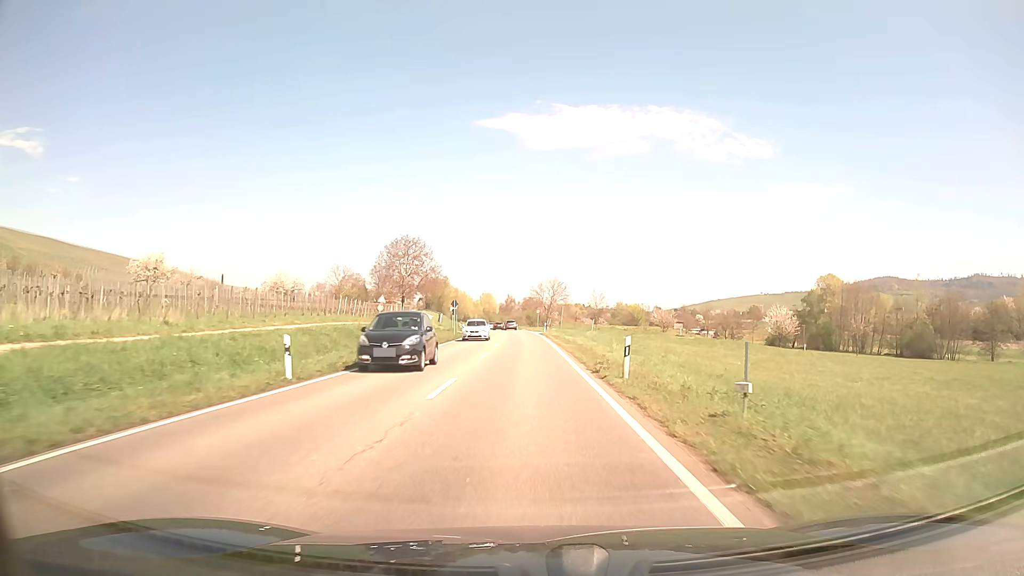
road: primary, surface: asphalt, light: Day
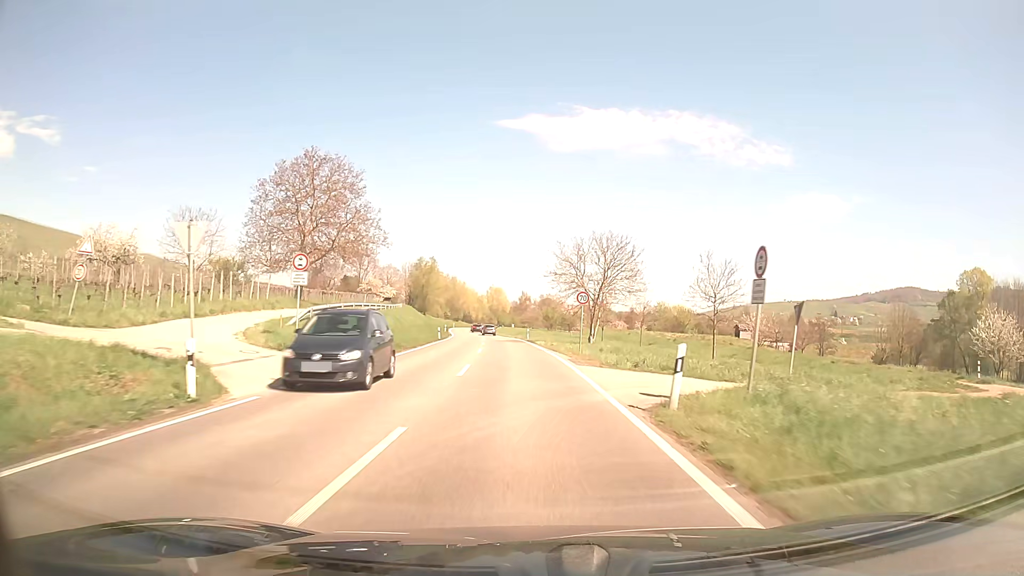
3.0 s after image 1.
(-0.5, +55.5) m; -1°
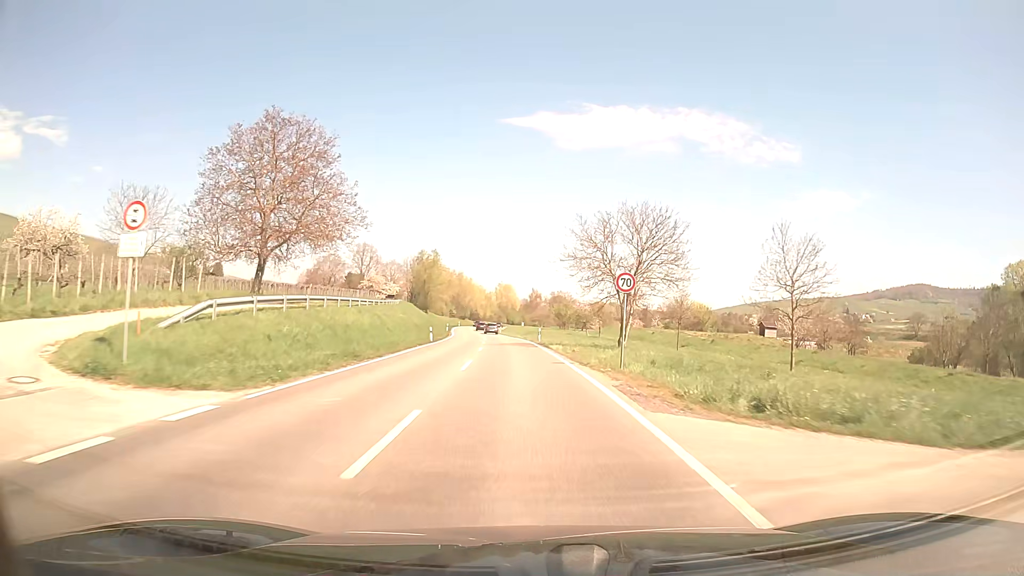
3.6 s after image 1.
(-0.1, +10.9) m; -1°
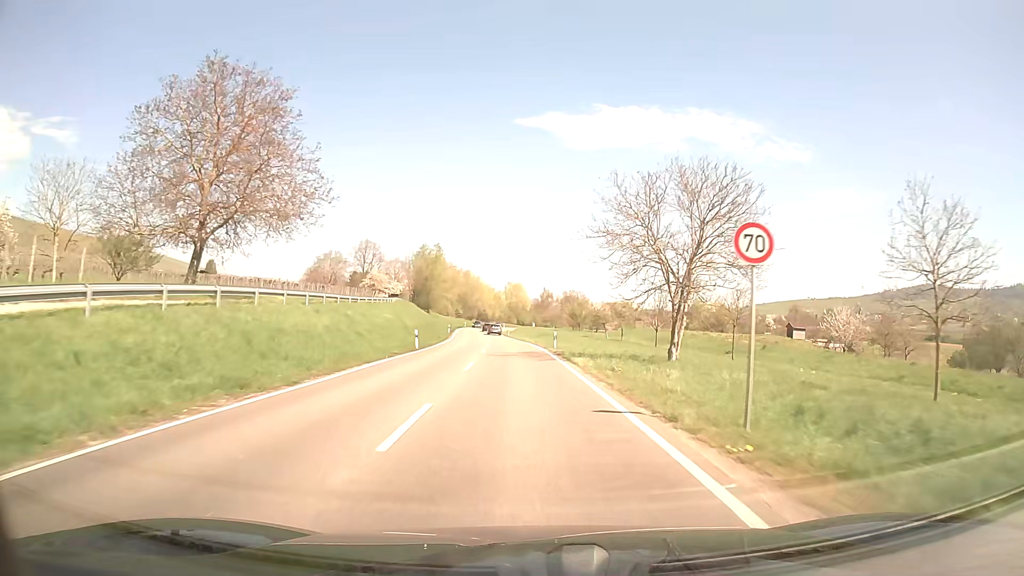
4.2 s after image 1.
(-0.1, +10.8) m; -1°
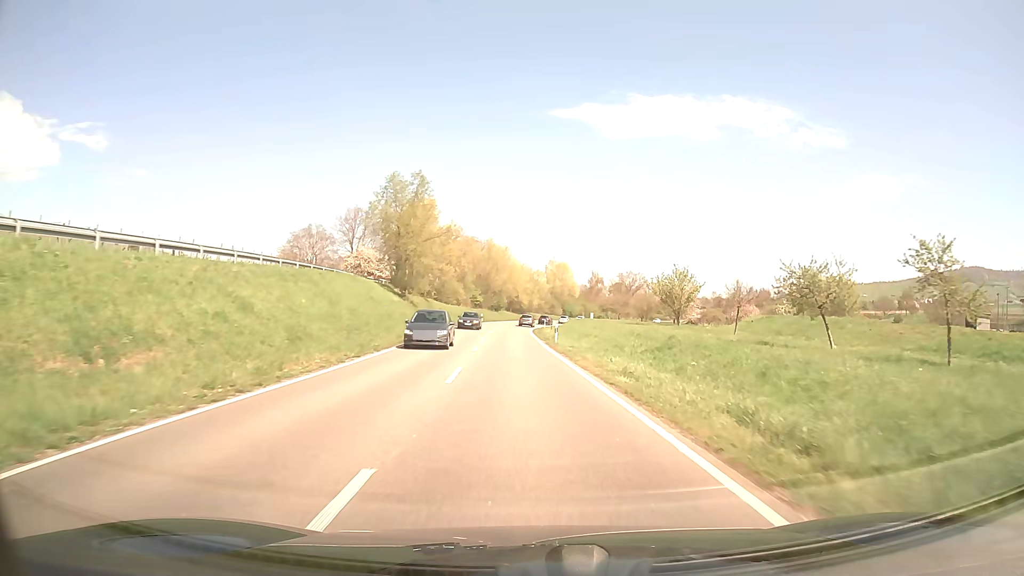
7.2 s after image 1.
(-1.7, +53.3) m; -3°
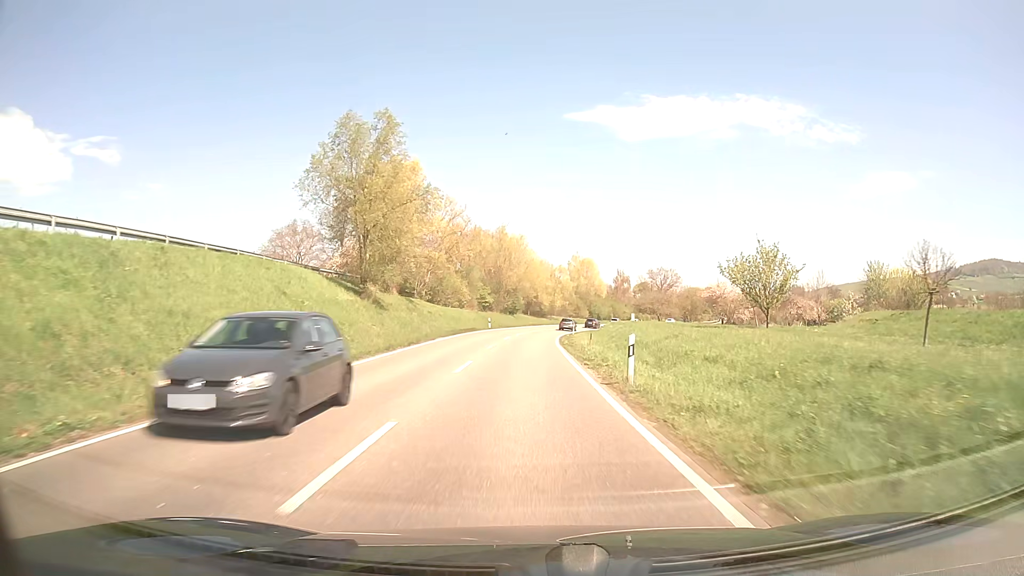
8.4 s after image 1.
(-0.3, +21.4) m; -2°
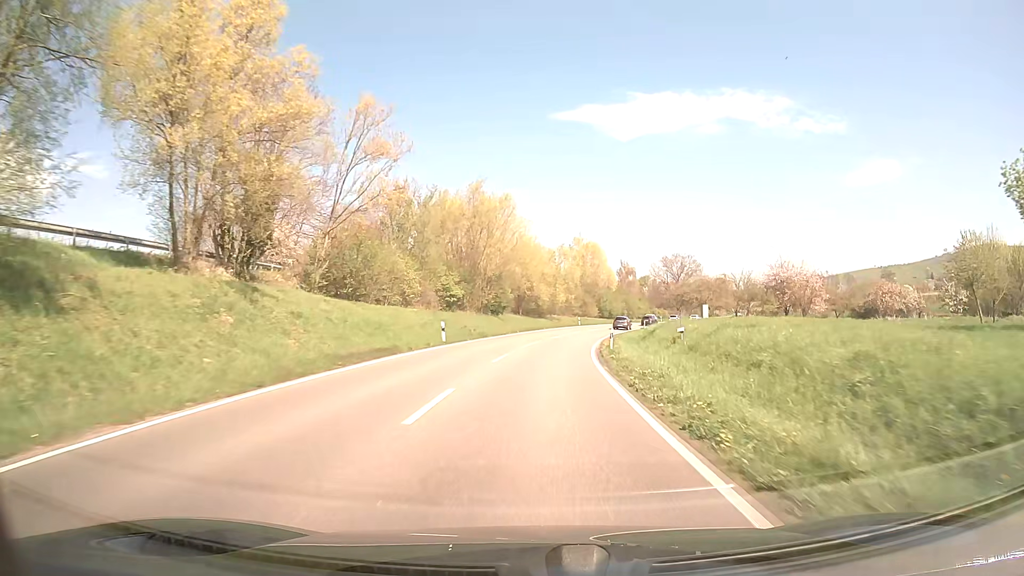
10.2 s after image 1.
(-0.1, +32.0) m; +1°
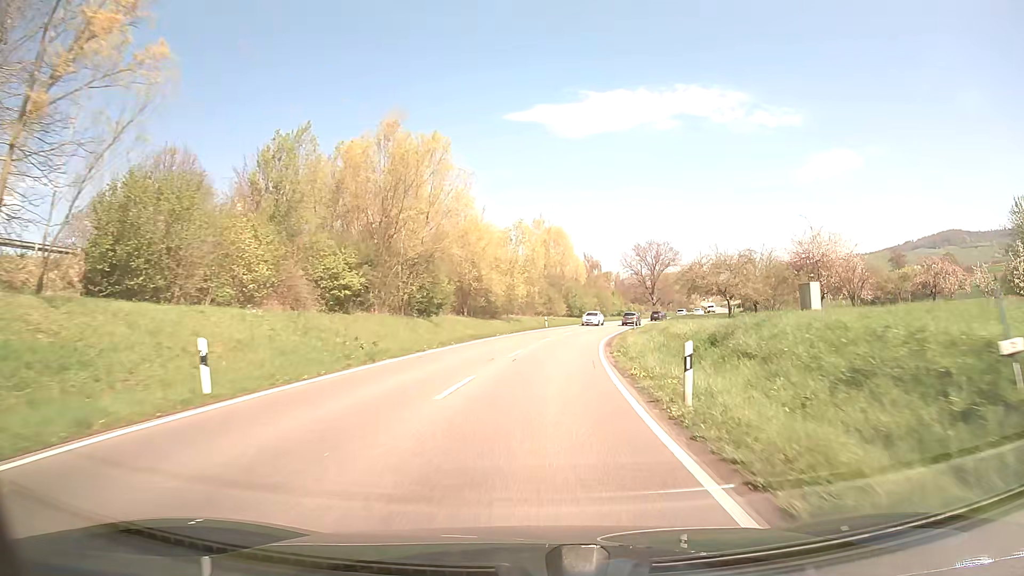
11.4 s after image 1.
(+0.5, +21.3) m; +3°
(0, +10) (+1, +20) (+2, +30) (+3, +40) (+5, +50) (+7, +59) (+9, +69) (+12, +79) (+15, +88) (+18, +98) m
